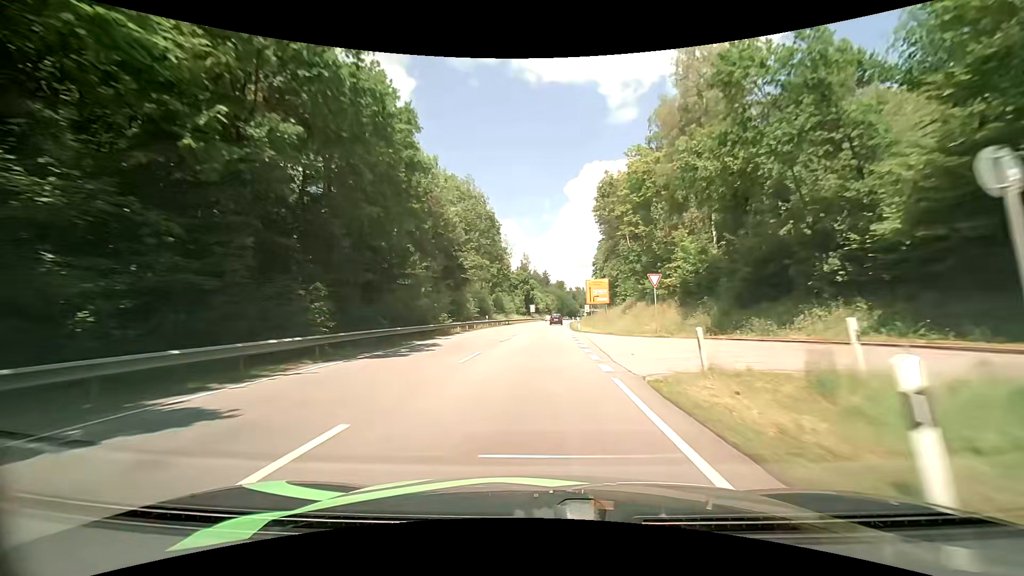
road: primary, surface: asphalt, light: Day
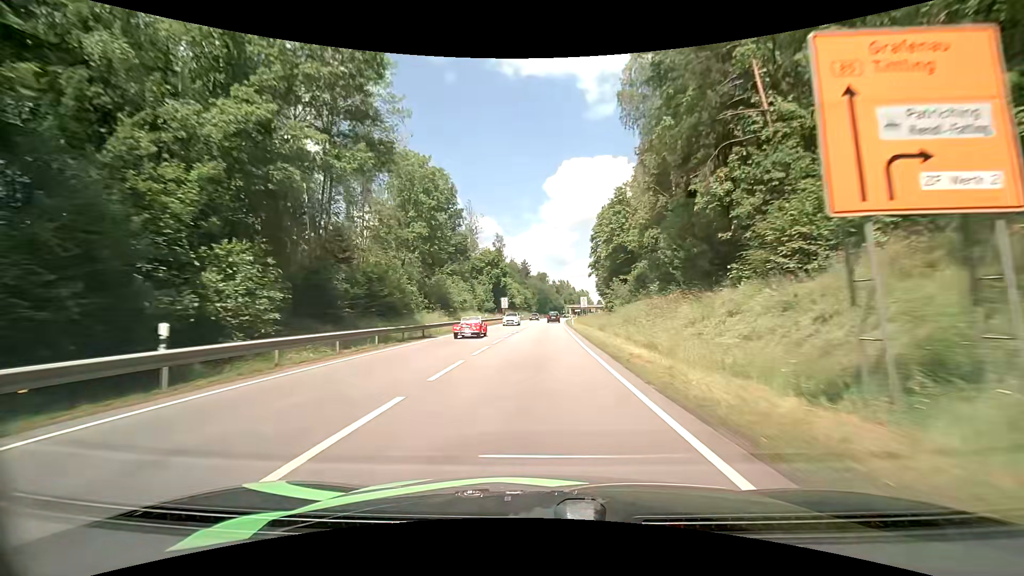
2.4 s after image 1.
(+1.2, +46.3) m; +3°
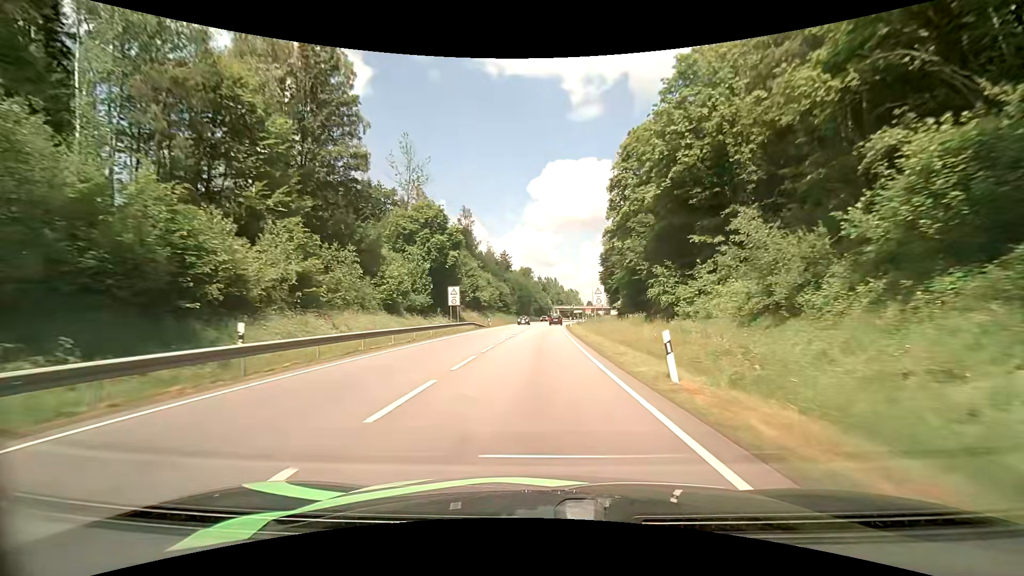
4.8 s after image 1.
(+0.6, +45.5) m; +2°
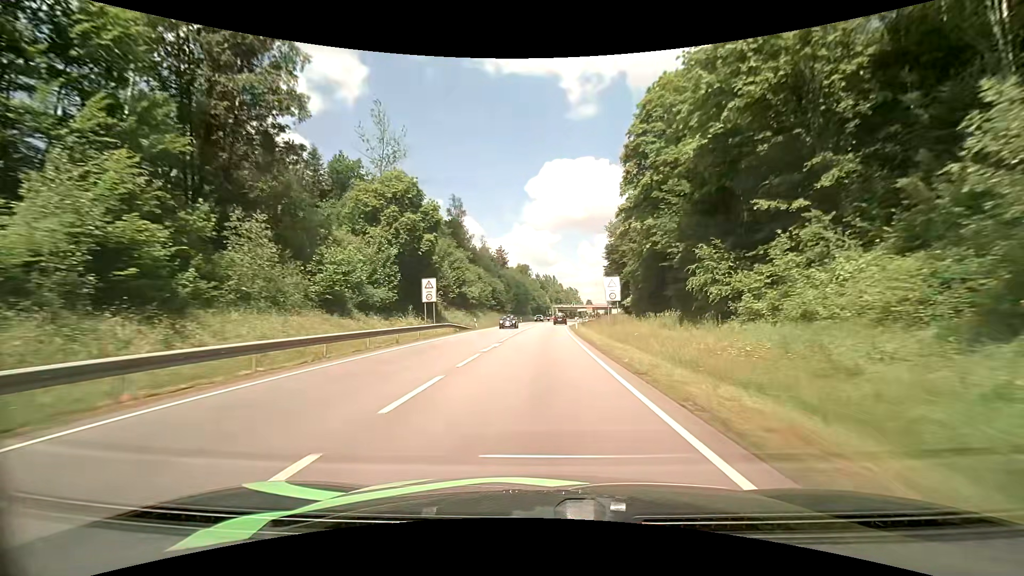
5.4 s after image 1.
(0.0, +11.7) m; 0°
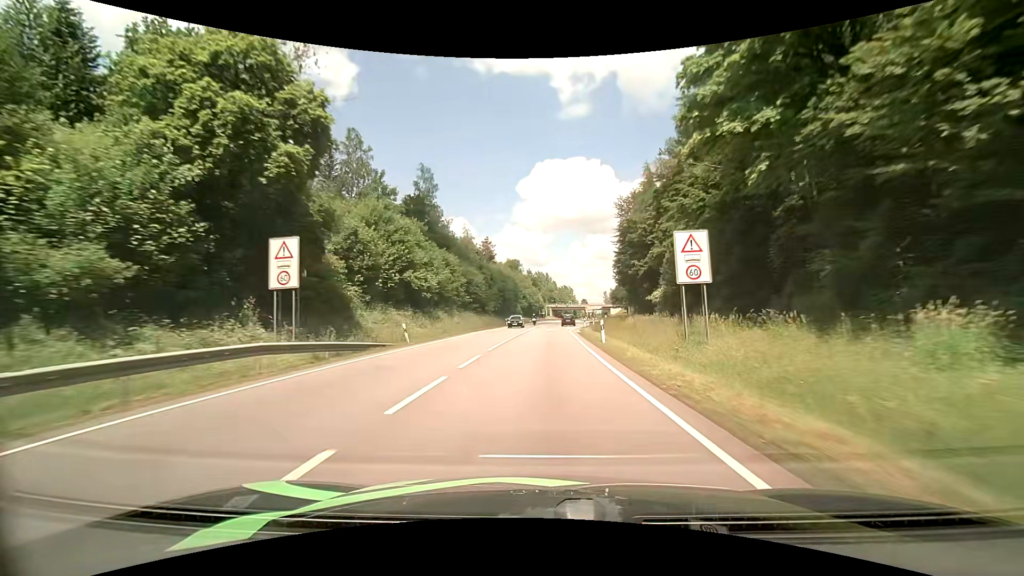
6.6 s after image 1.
(+0.2, +24.1) m; +1°
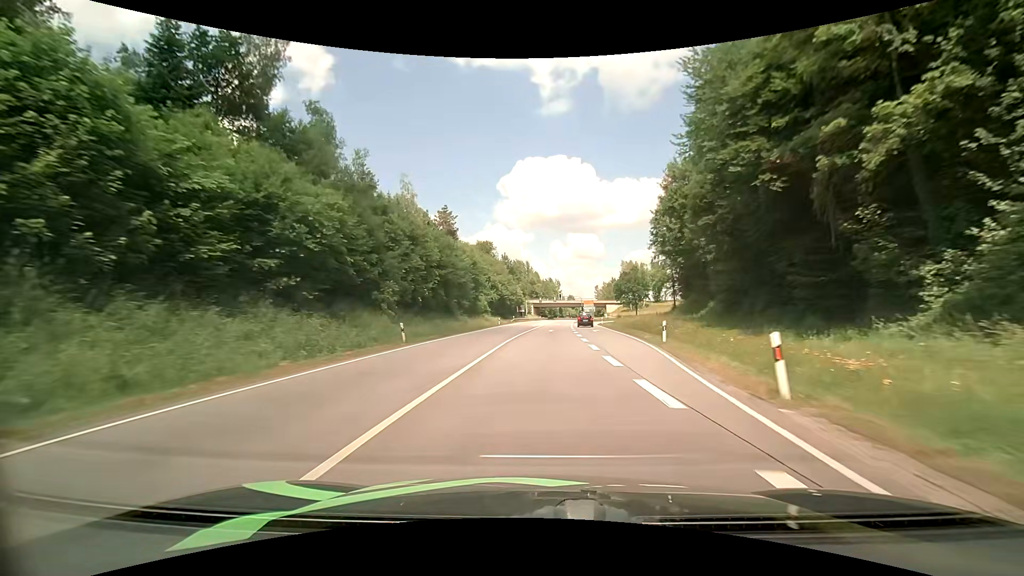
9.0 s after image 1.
(+0.9, +49.1) m; +2°
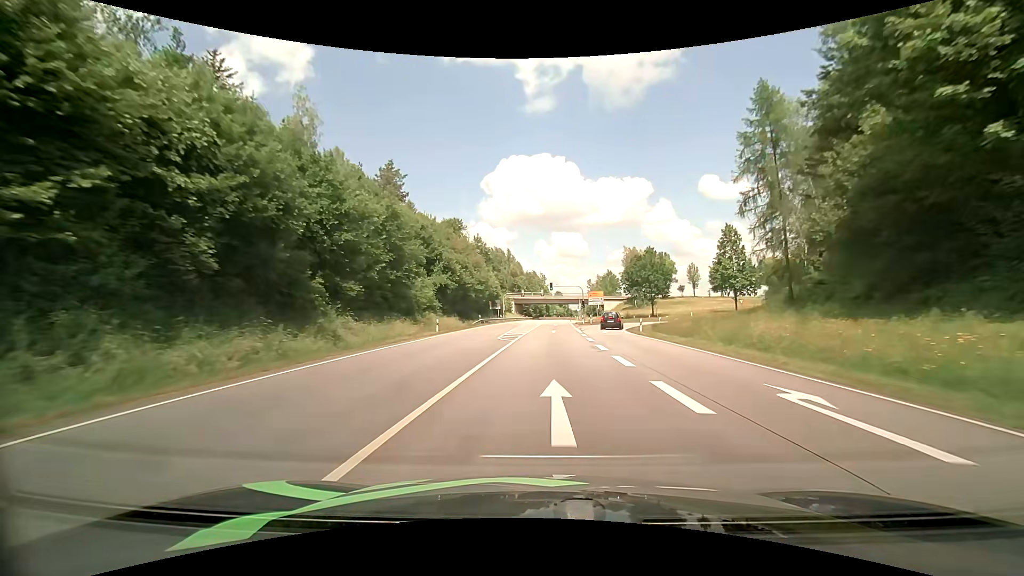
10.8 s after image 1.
(+0.6, +36.4) m; +2°
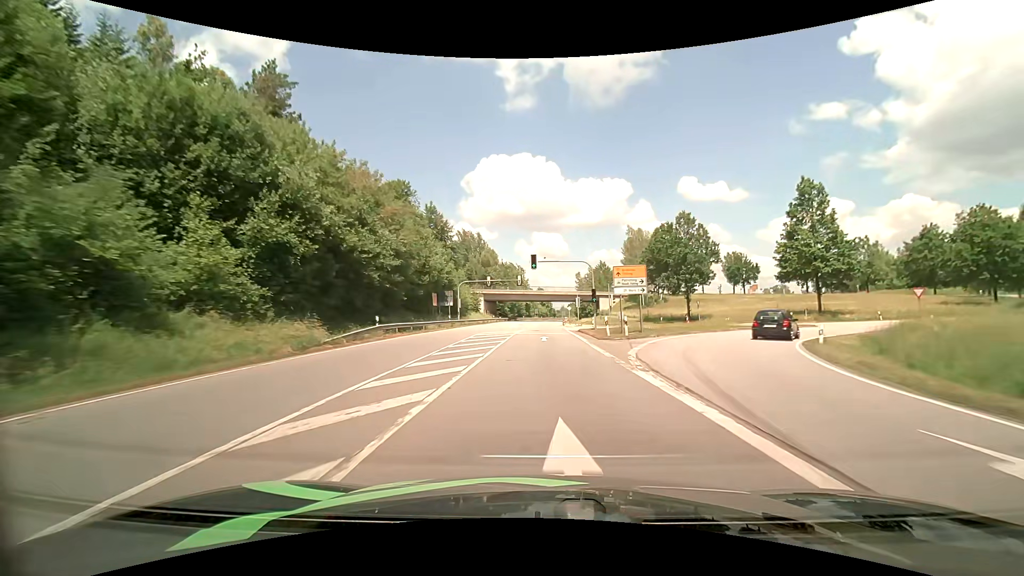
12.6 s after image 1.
(+0.6, +35.8) m; +2°
(0, +10) (0, +20) (0, +30) (+1, +40) (+1, +50) (+1, +60) (+1, +70) (+2, +80) (+2, +90) (+3, +100) m
